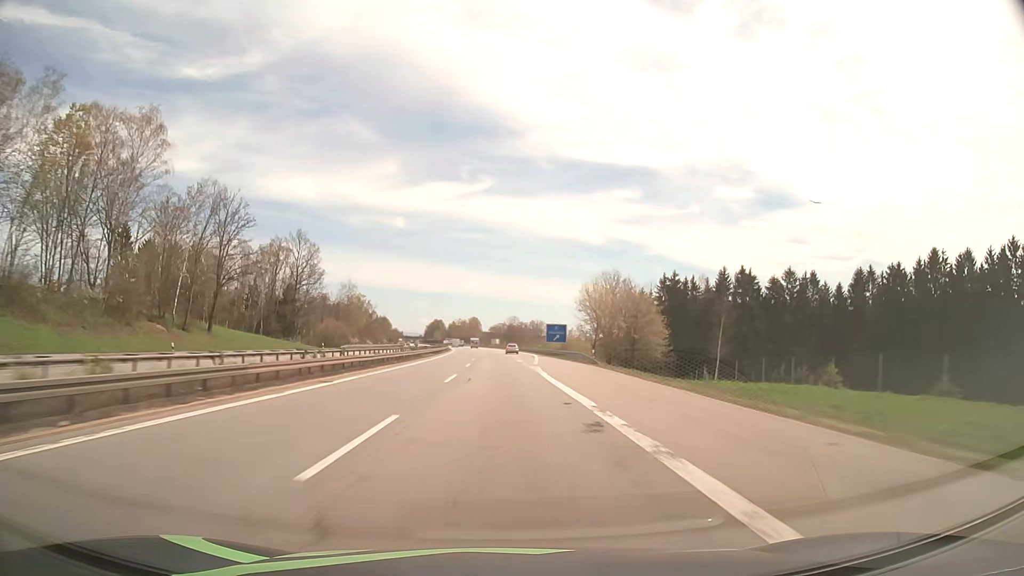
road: motorway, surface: asphalt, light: Day
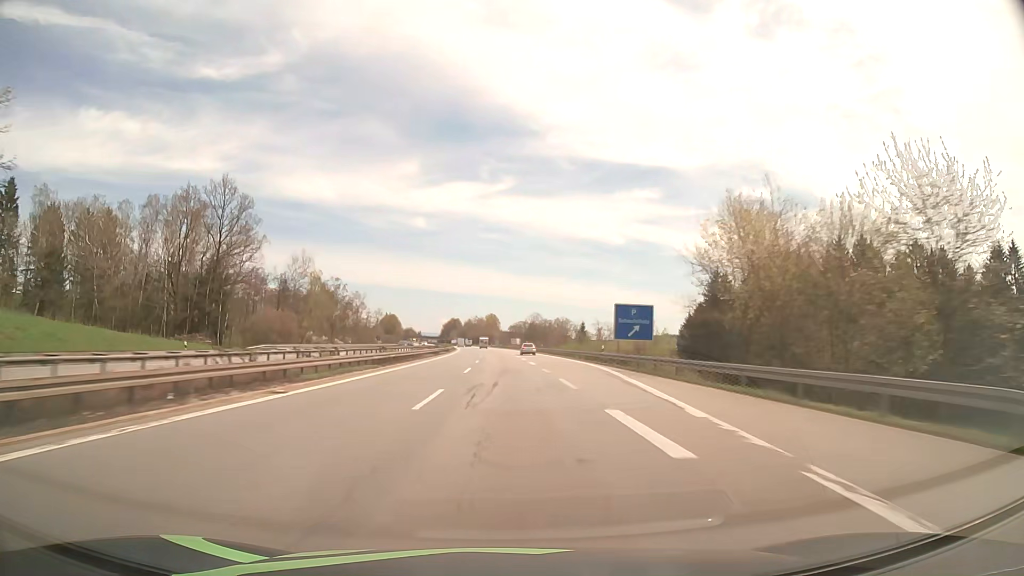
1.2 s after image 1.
(-0.7, +46.3) m; -2°
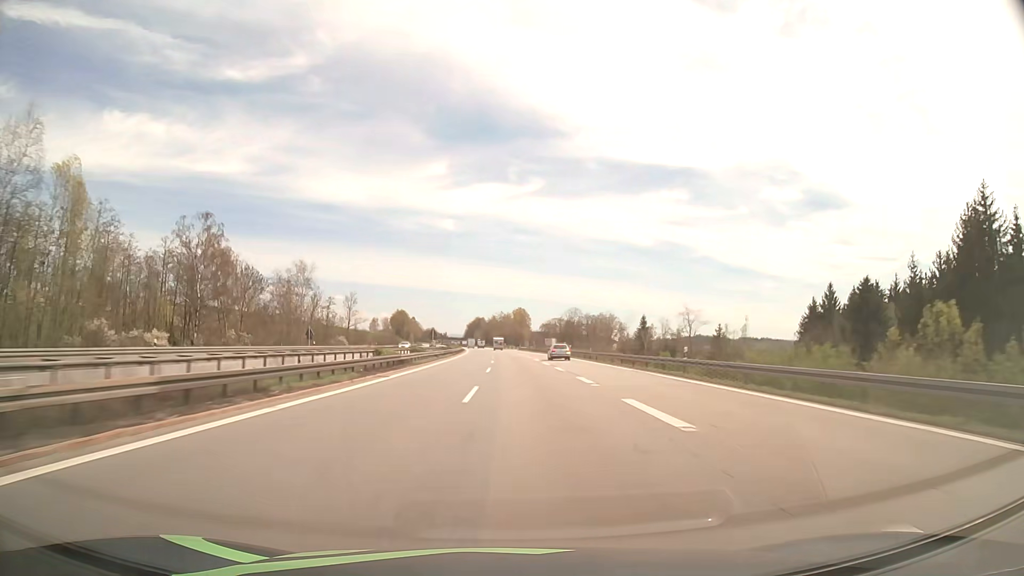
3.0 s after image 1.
(-1.5, +69.4) m; -2°
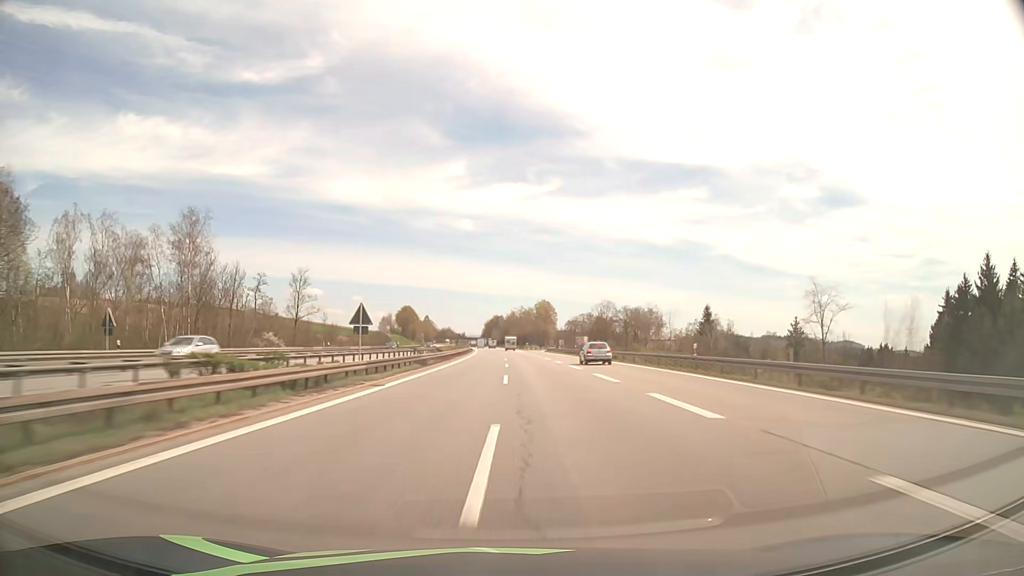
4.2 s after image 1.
(-0.7, +46.3) m; -2°
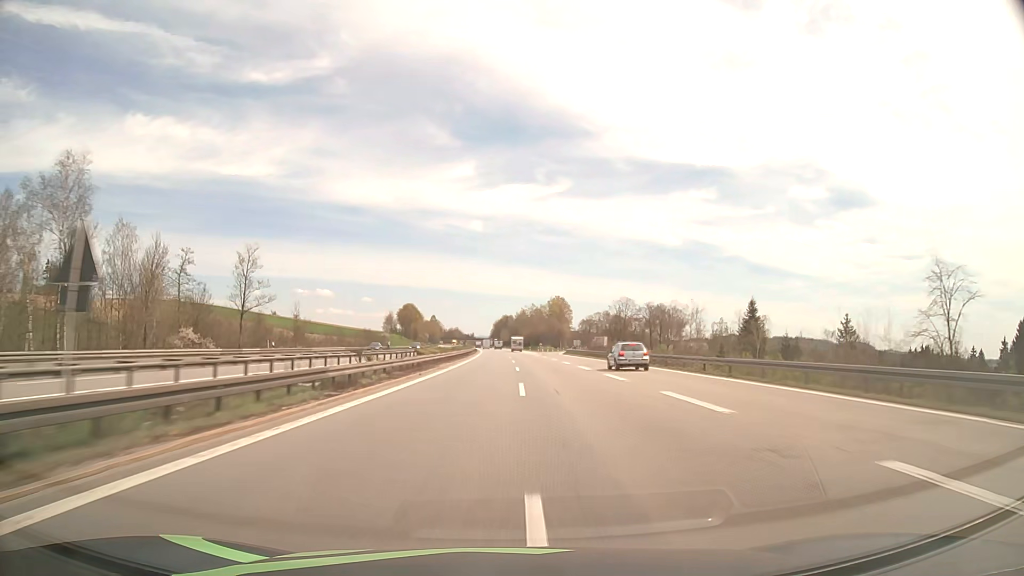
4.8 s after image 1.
(-0.2, +23.2) m; -1°
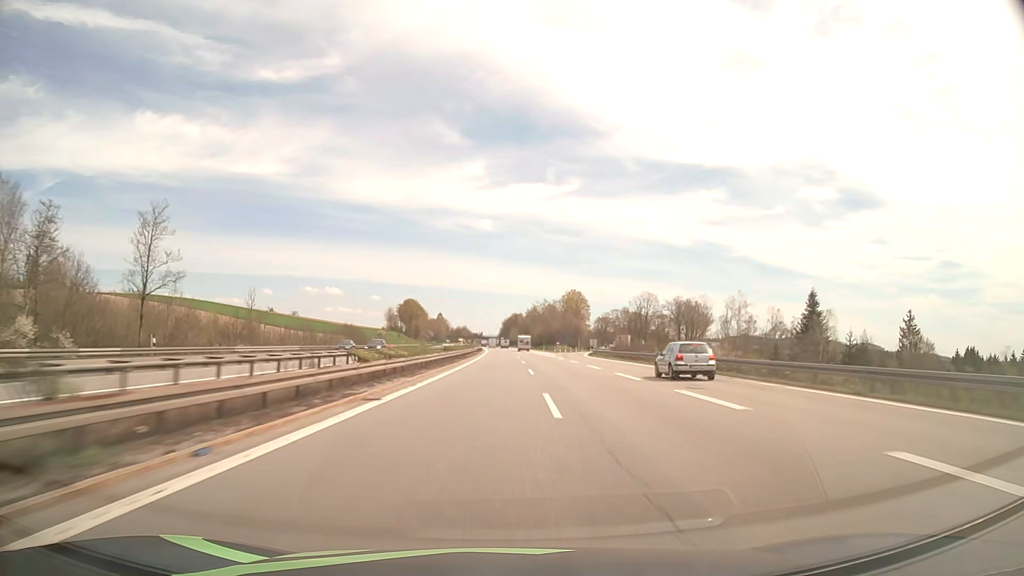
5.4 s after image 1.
(-0.2, +23.2) m; -1°
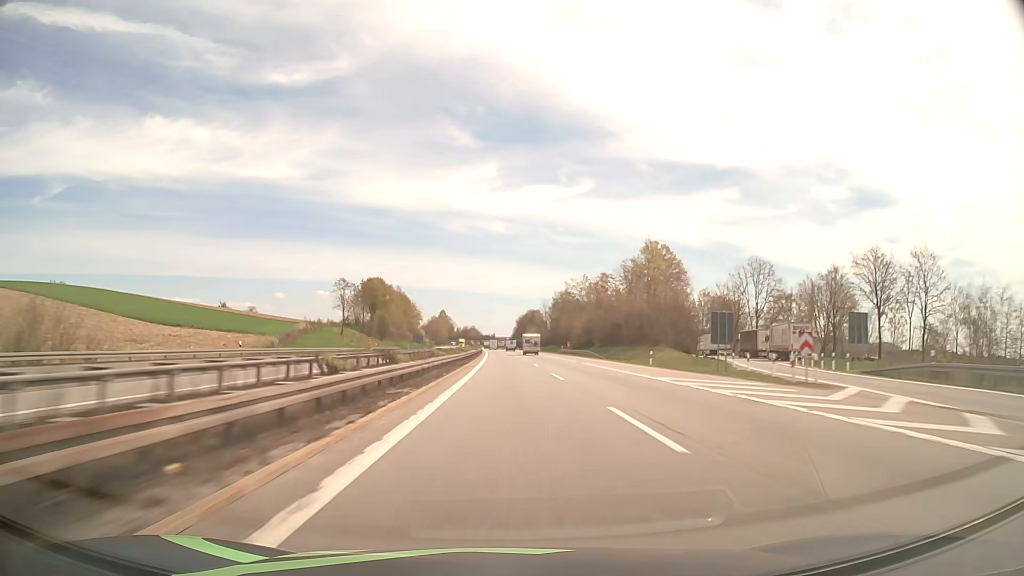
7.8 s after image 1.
(-1.3, +92.7) m; -1°
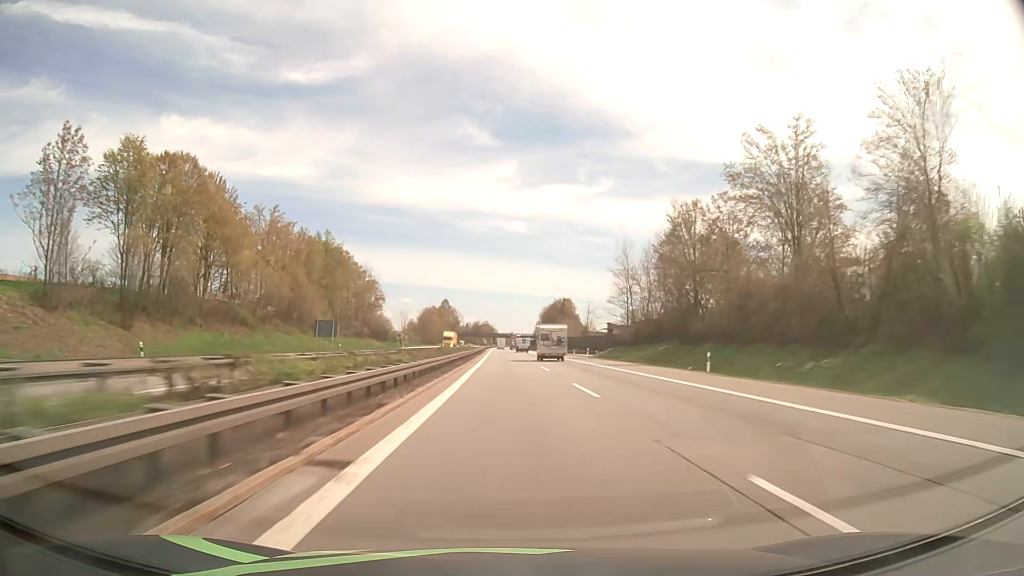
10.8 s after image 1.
(-1.6, +116.2) m; -2°
(0, +10) (0, +20) (0, +30) (0, +40) (0, +50) (0, +60) (0, +70) (-1, +80) (-1, +90) (-1, +100) m
